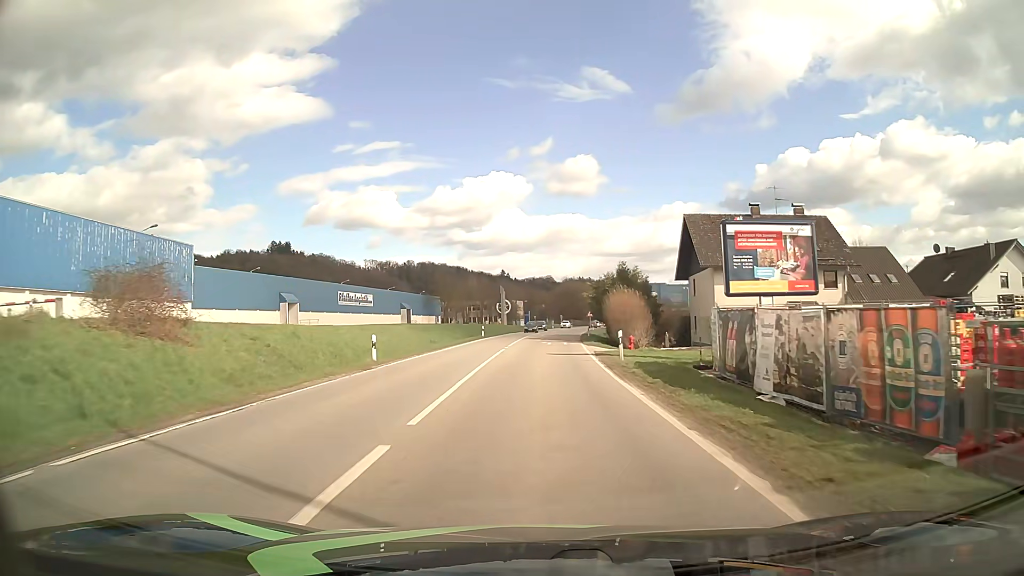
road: secondary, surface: asphalt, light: Day
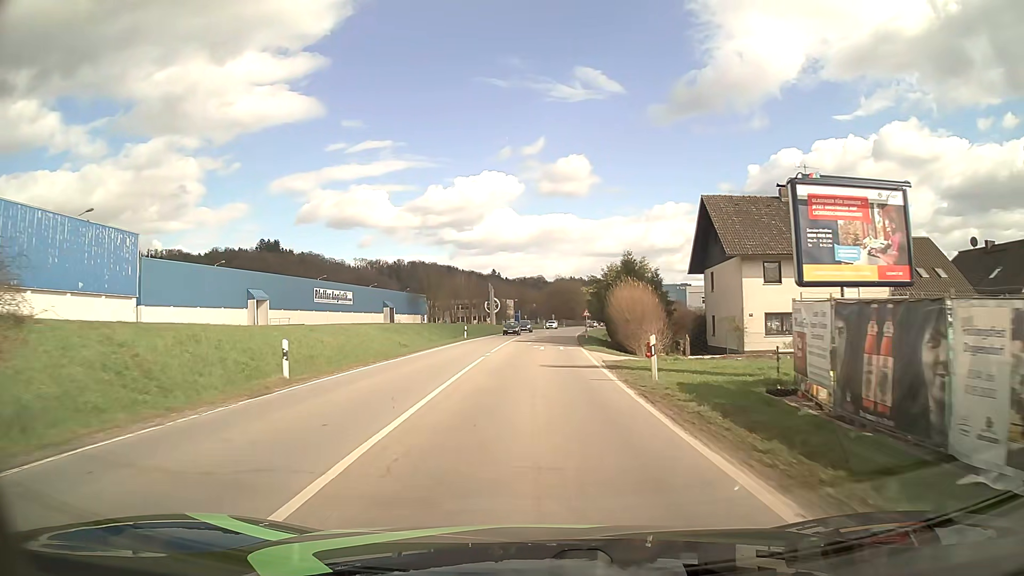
(+0.1, +7.9) m; +1°
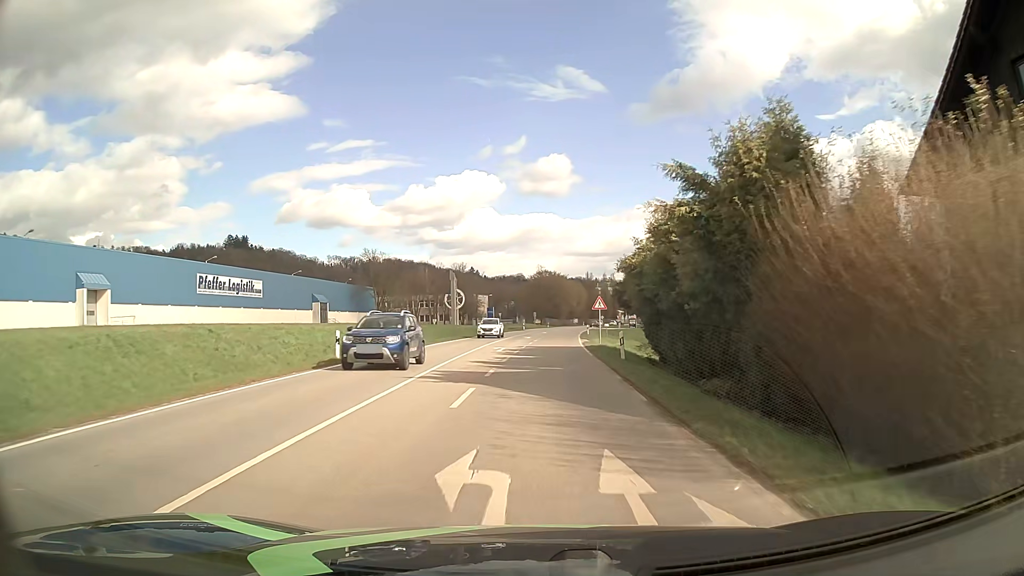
(+0.5, +31.6) m; +2°
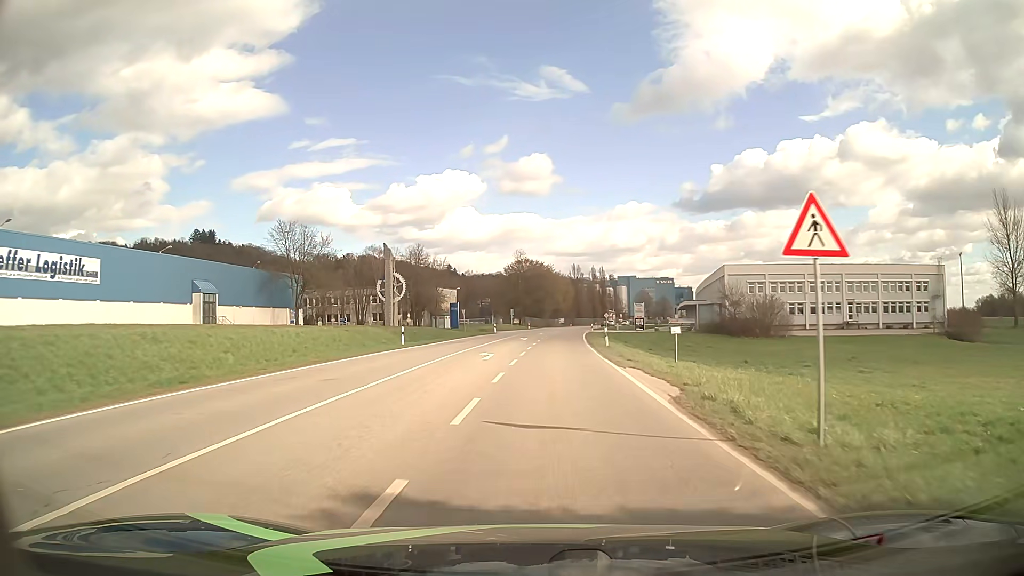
(+0.3, +31.6) m; +2°
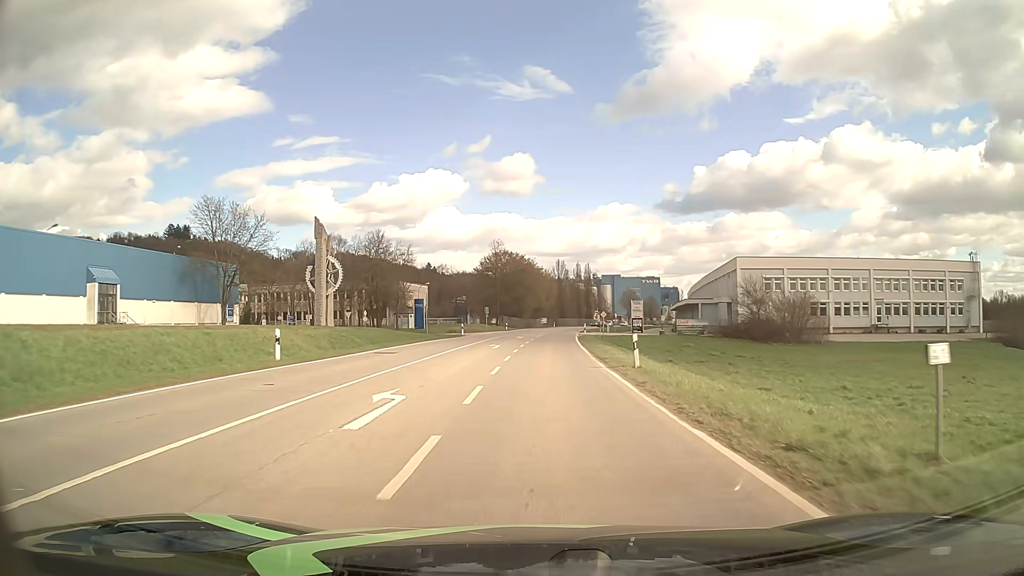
(+0.2, +15.8) m; +2°
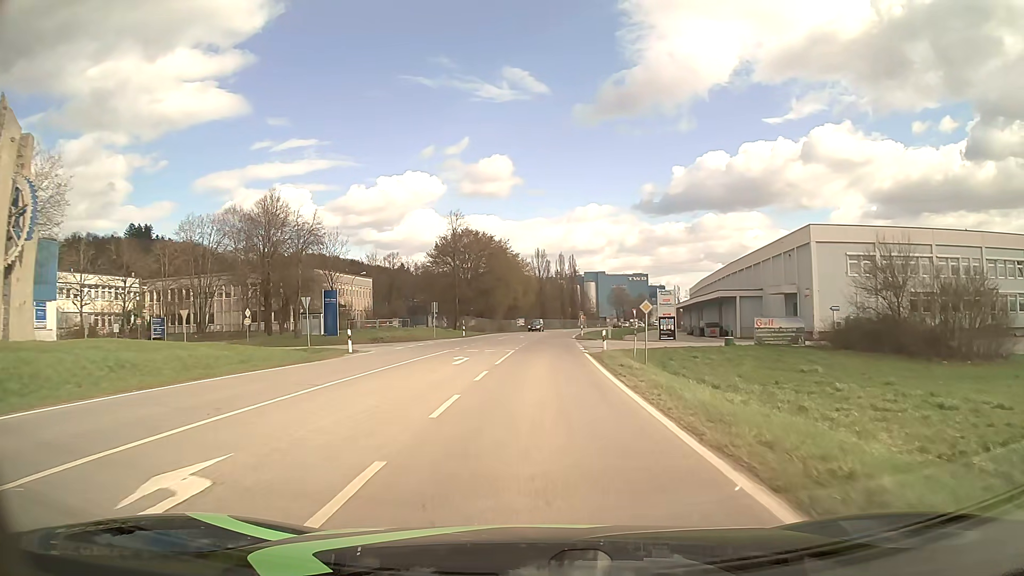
(+0.6, +31.7) m; +2°
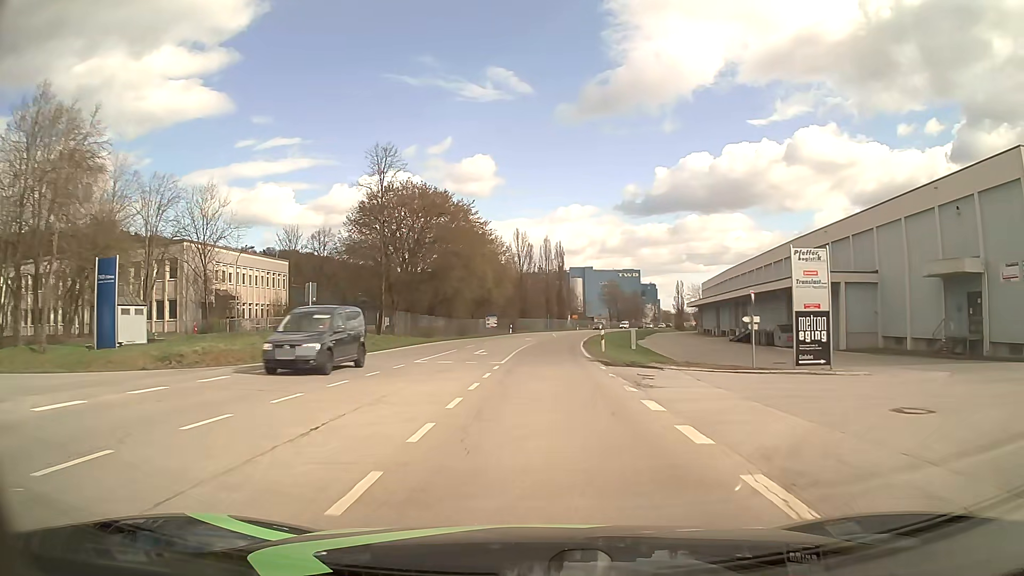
(+0.4, +31.7) m; +2°
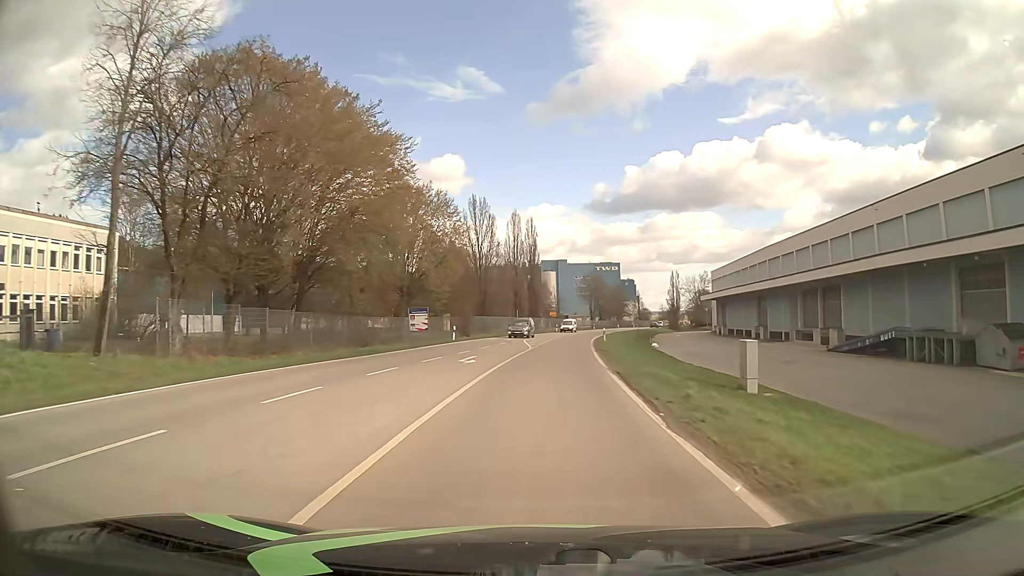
(+0.7, +31.7) m; +3°
(0, +10) (0, +20) (+1, +30) (+1, +40) (+2, +50) (+3, +60) (+5, +70) (+6, +80) (+8, +90) (+10, +99) m
